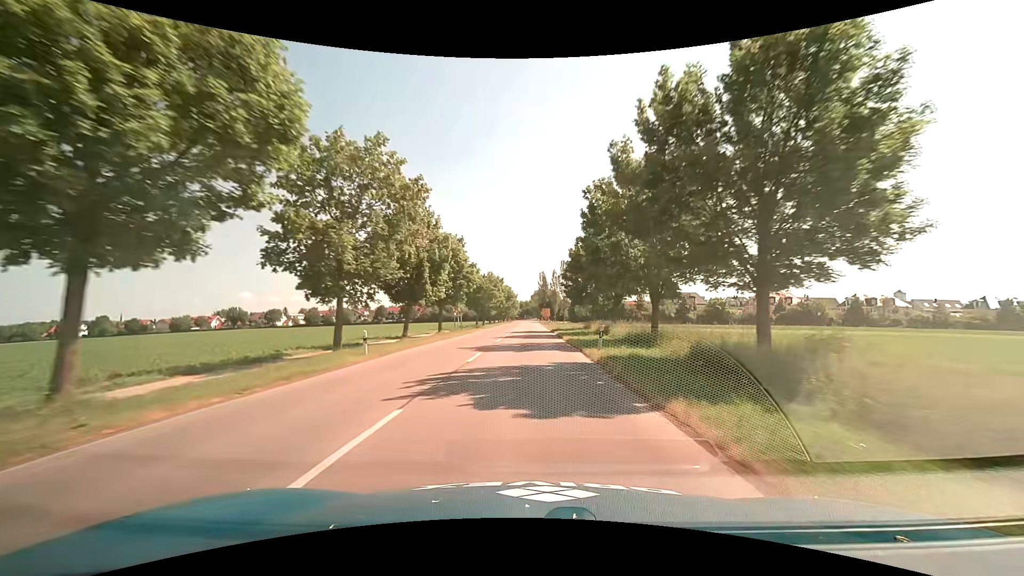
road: tertiary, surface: asphalt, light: Day
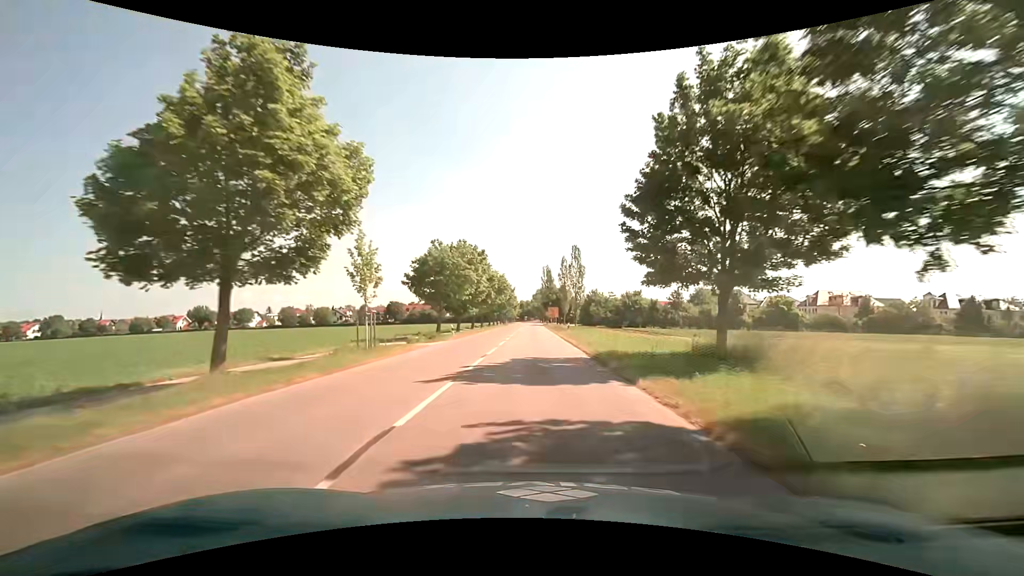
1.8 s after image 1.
(-0.3, +31.8) m; 0°
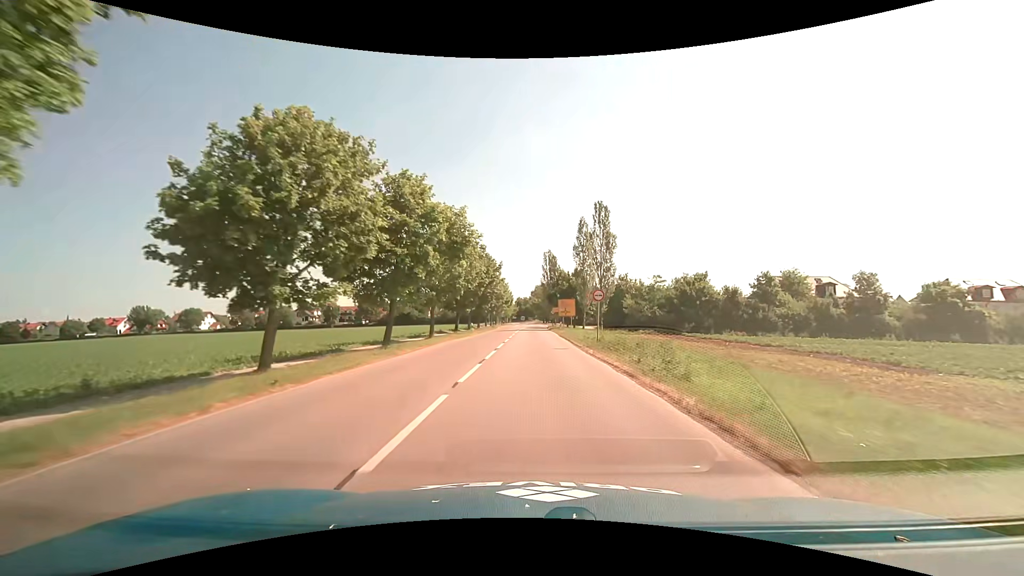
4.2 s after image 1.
(-0.1, +39.1) m; 0°
(0, +10) (0, +20) (0, +30) (0, +40) (0, +50) (0, +60) (0, +70) (+1, +80) (+1, +90) (+1, +100) m
